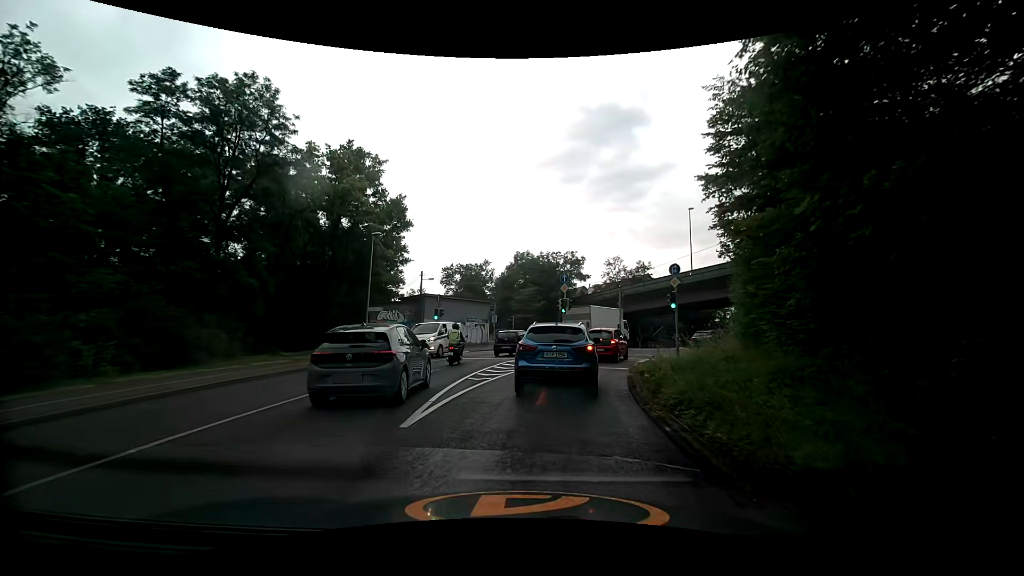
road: secondary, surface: asphalt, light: Day
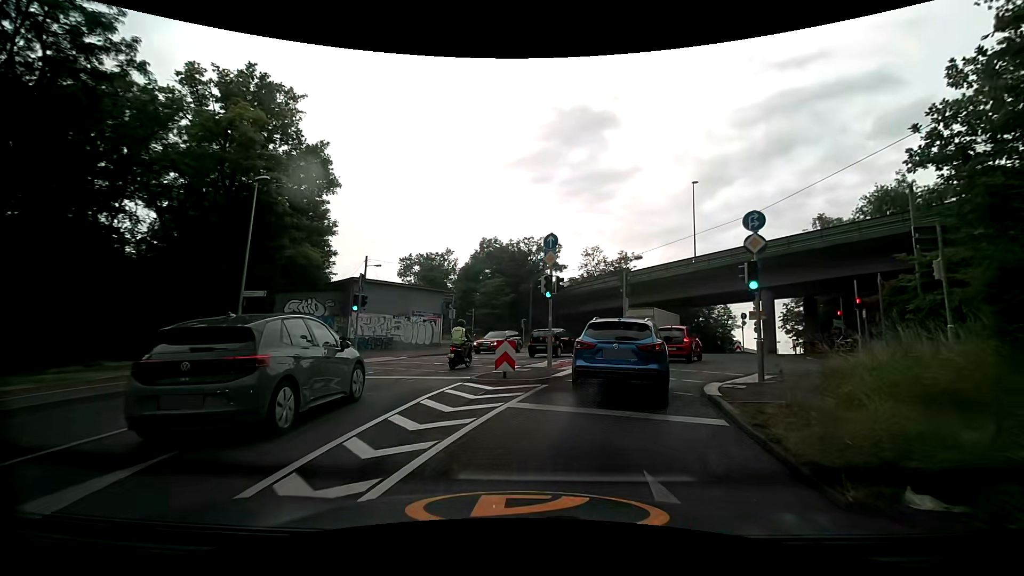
(+0.1, +11.5) m; +4°
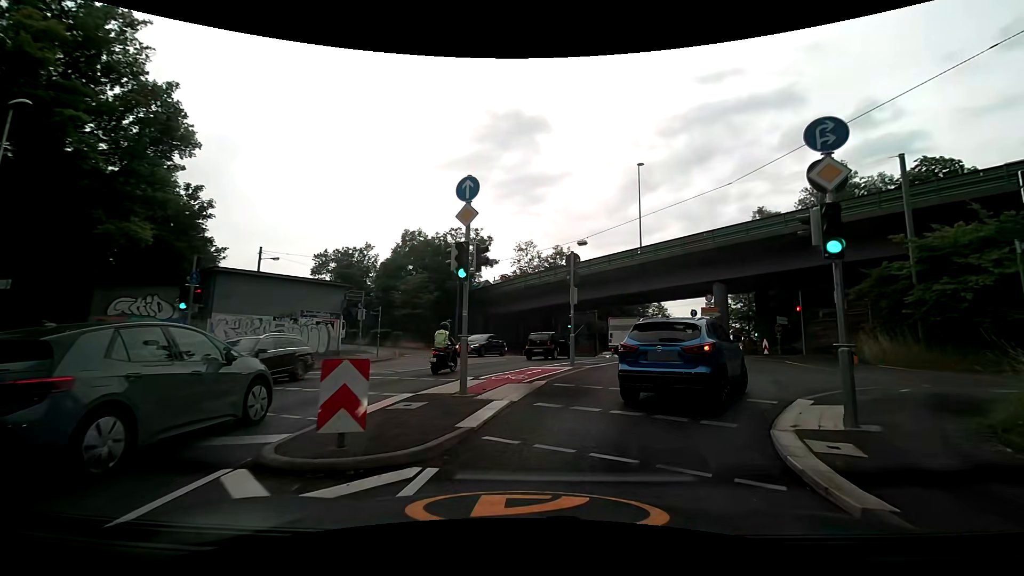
(+0.4, +6.8) m; +8°
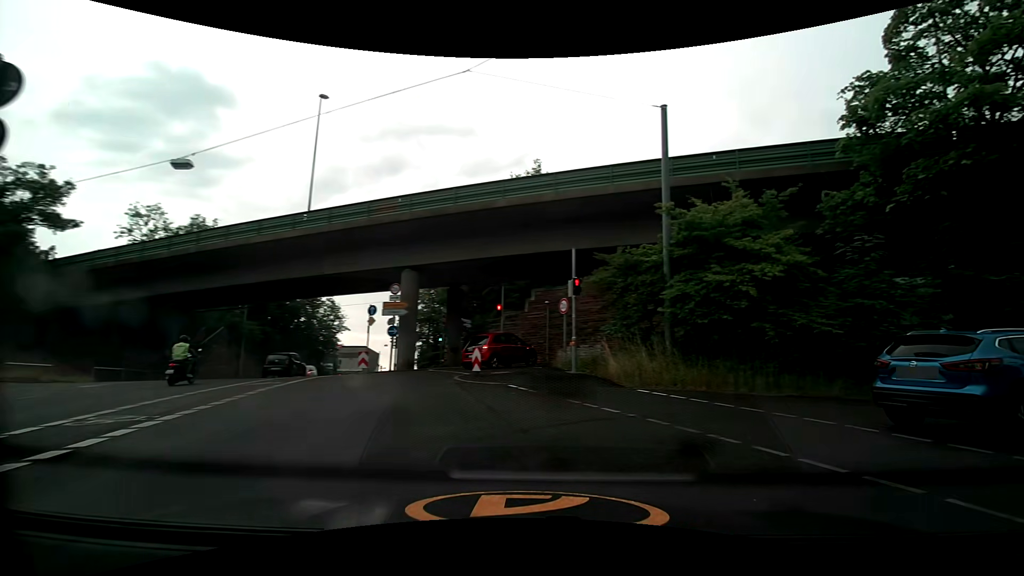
(+2.5, +12.1) m; +34°
